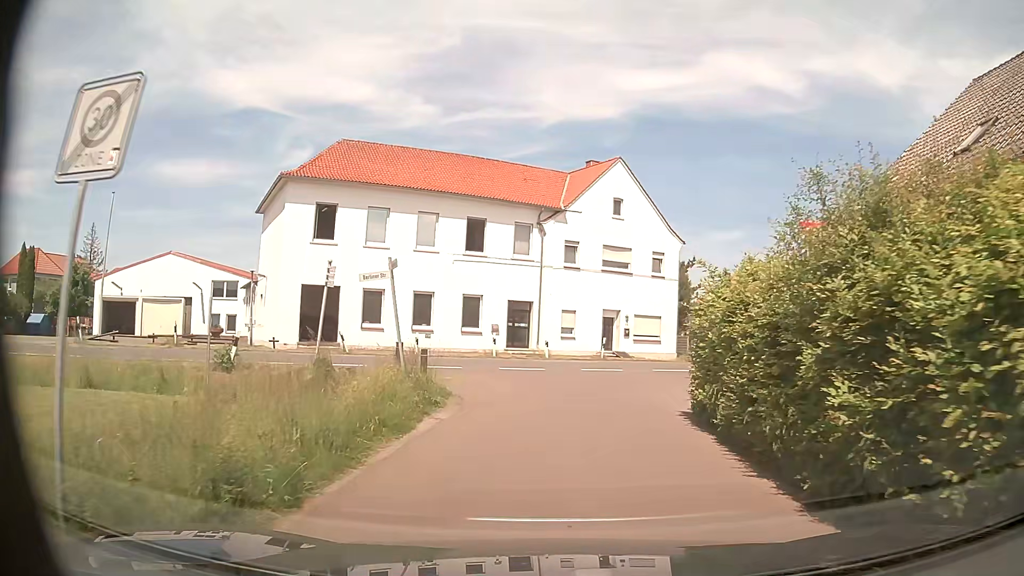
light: Day
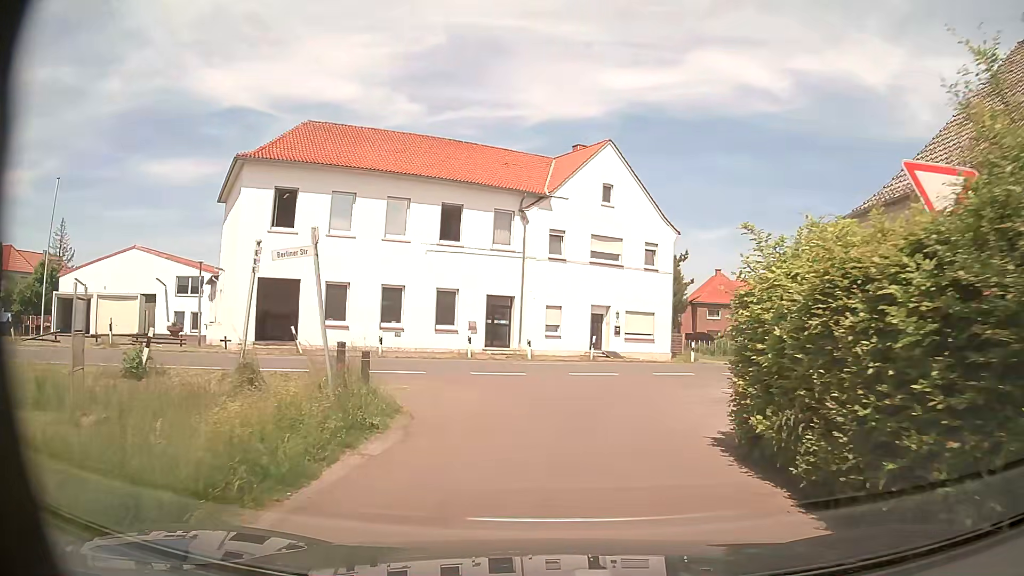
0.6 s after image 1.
(0.0, +3.6) m; +1°
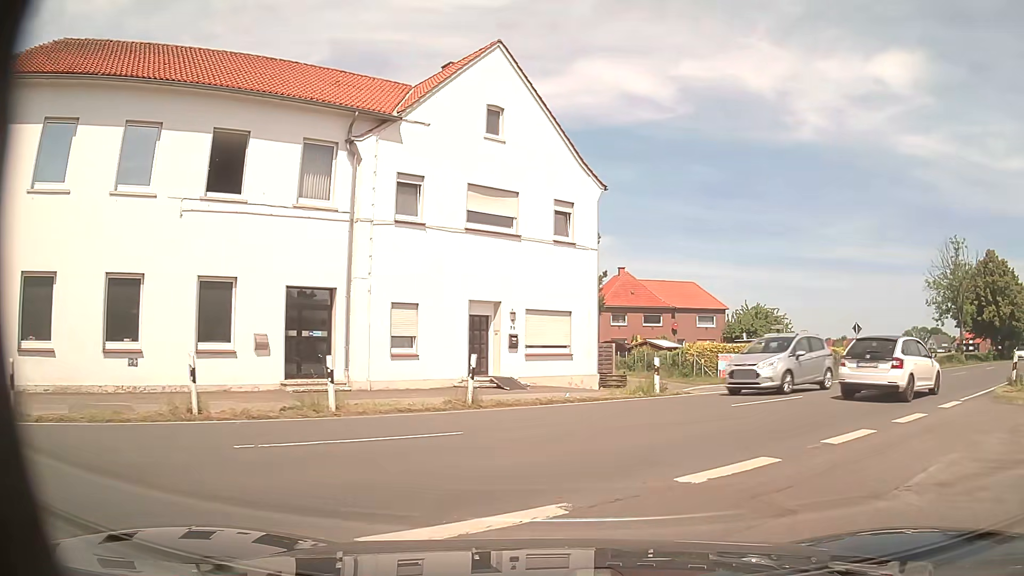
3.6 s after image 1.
(+0.6, +14.6) m; +10°
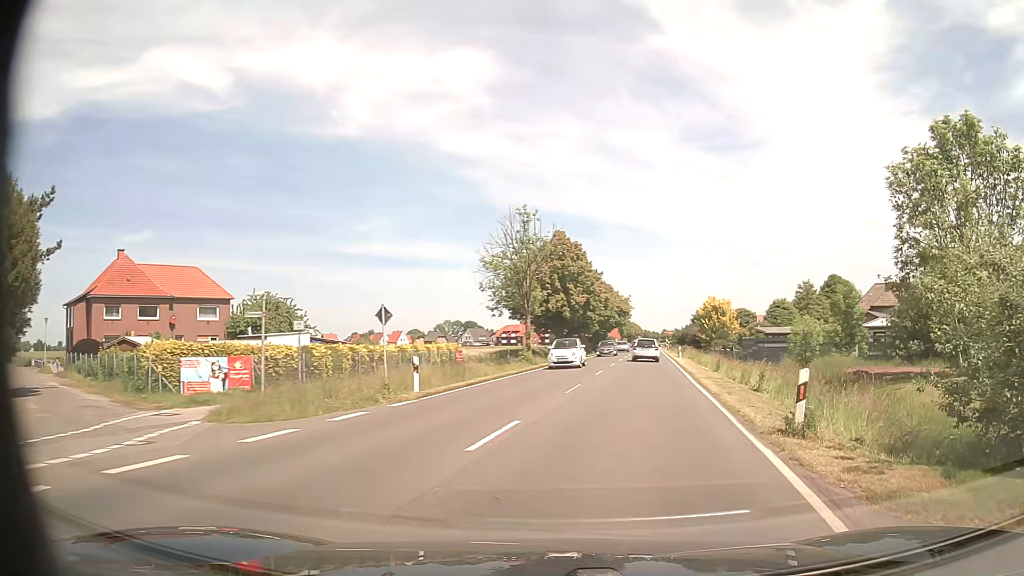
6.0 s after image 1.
(+4.8, +12.9) m; +40°
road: primary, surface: asphalt
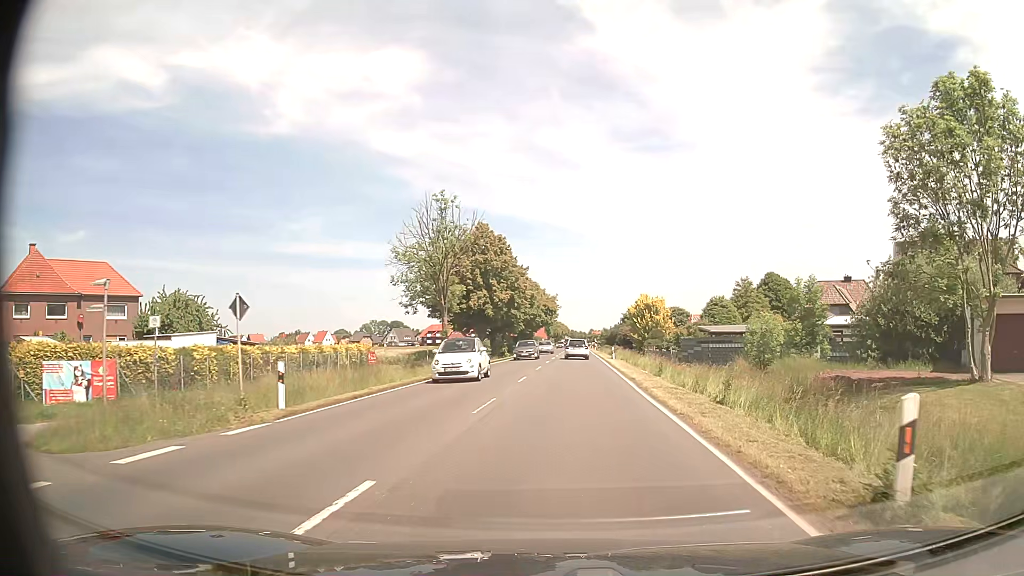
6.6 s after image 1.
(+0.3, +5.0) m; +6°
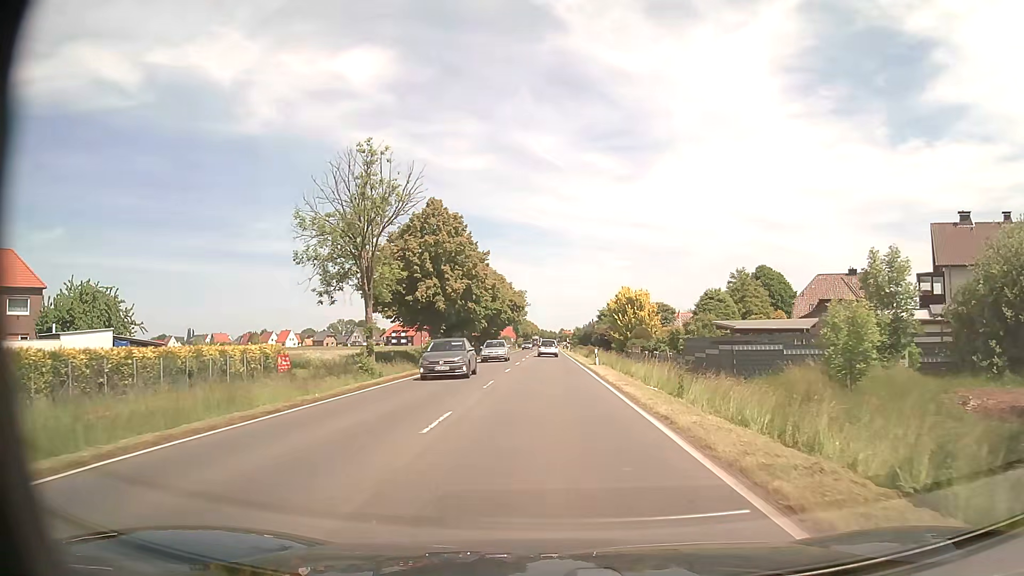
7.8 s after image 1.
(+0.3, +12.2) m; +3°
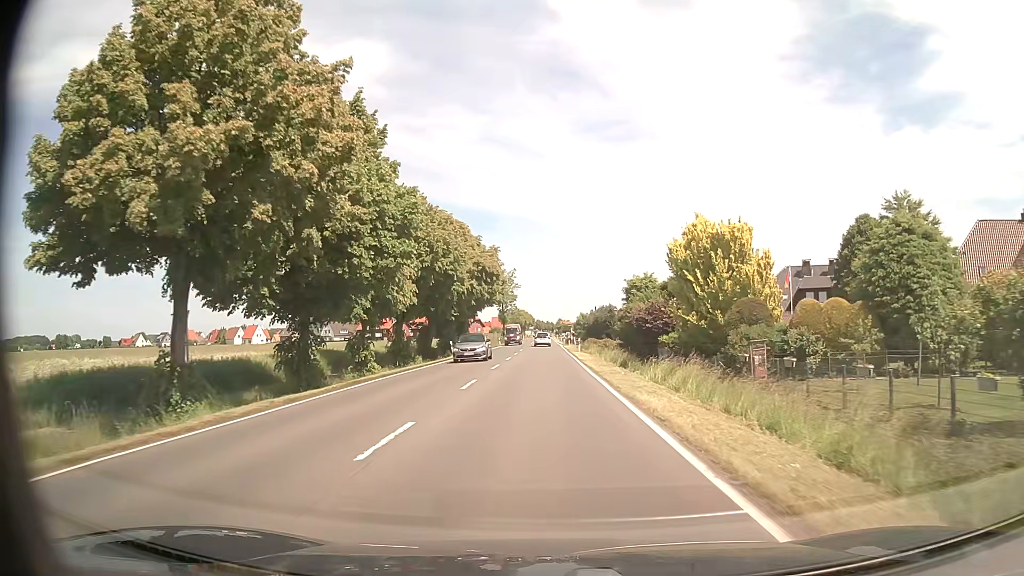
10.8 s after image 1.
(+0.1, +39.6) m; 0°
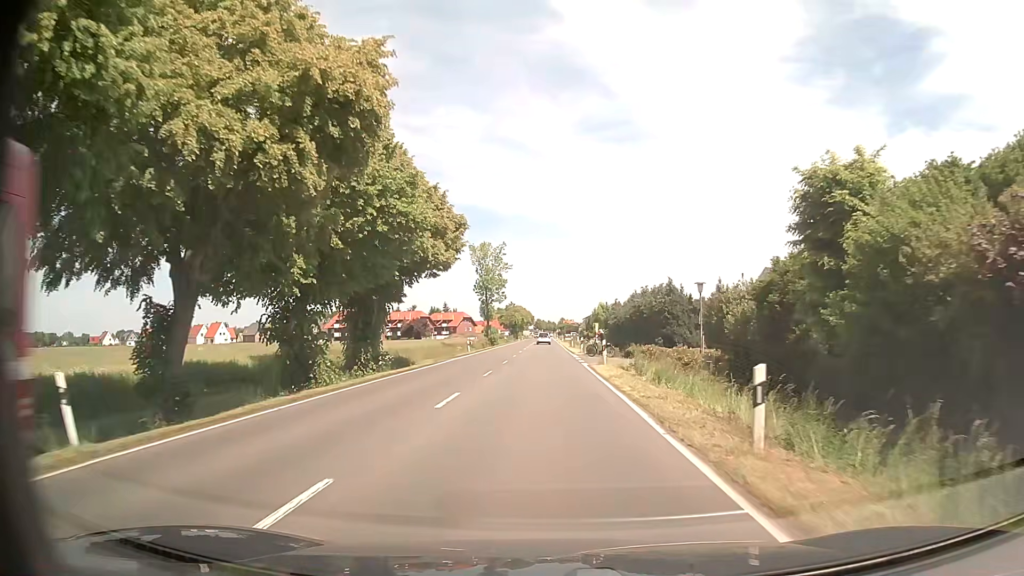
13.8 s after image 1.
(0.0, +40.5) m; 0°
(0, +10) (0, +20) (0, +30) (0, +40) (0, +50) (0, +60) (0, +70) (0, +80) (-1, +90) (-1, +100) m
